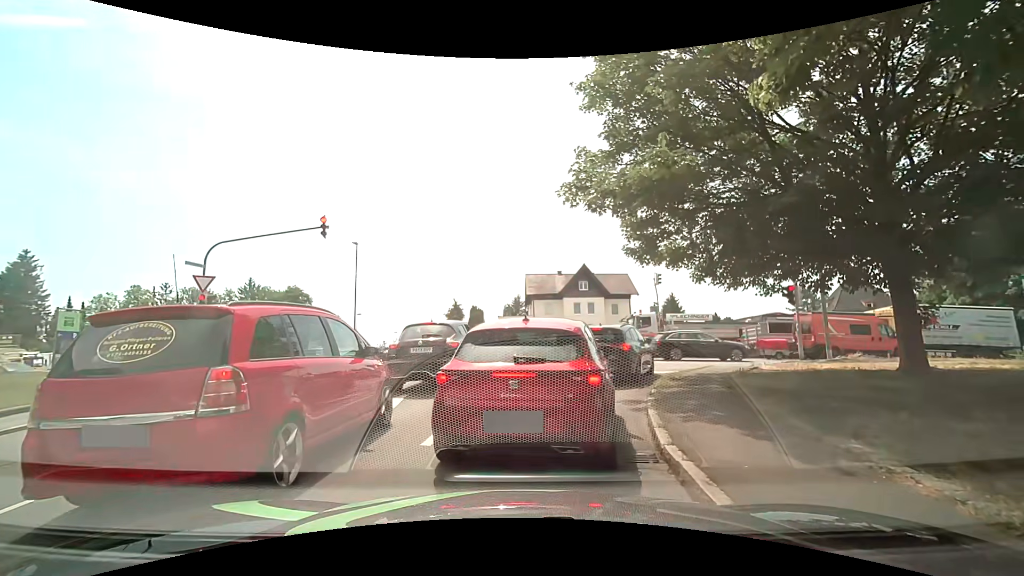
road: residential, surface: asphalt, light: Day
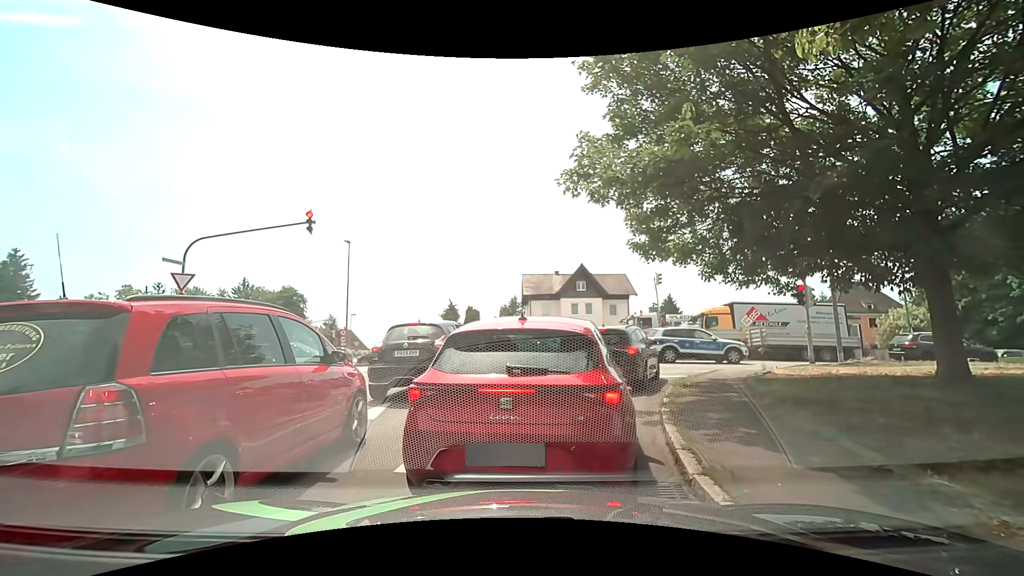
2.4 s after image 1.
(0.0, +1.1) m; 0°
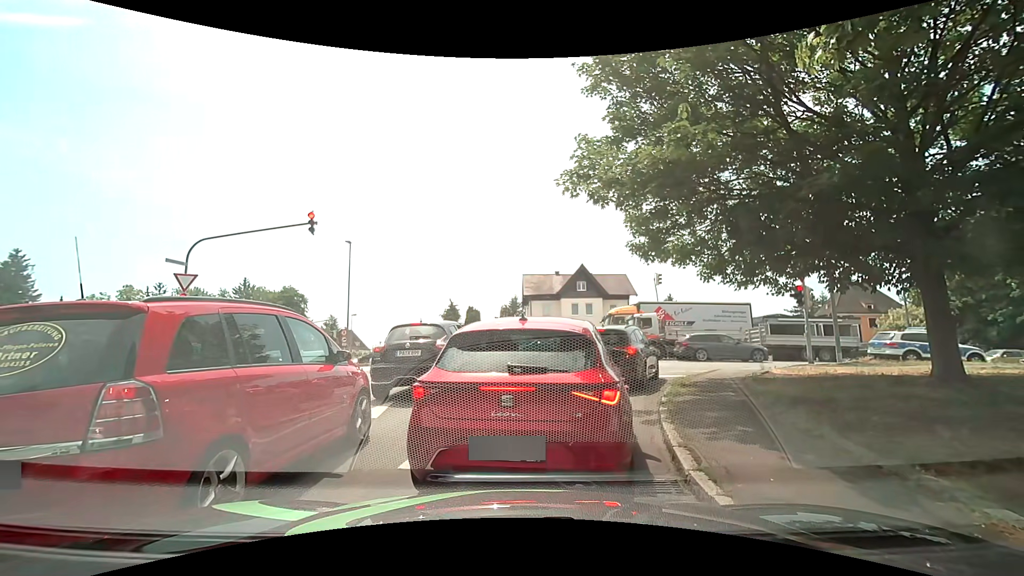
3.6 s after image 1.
(0.0, +0.1) m; 0°
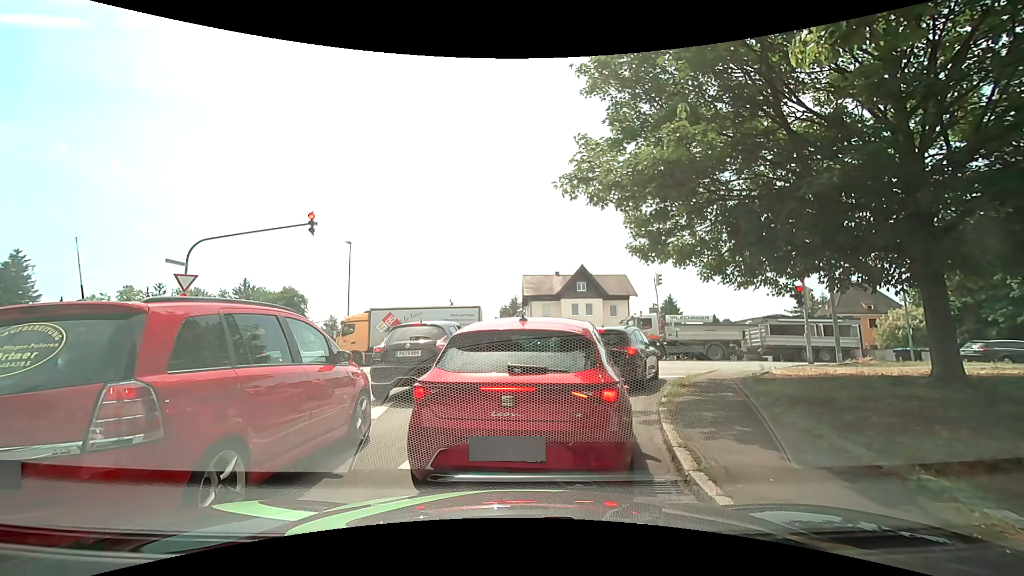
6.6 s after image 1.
(0.0, +0.1) m; 0°
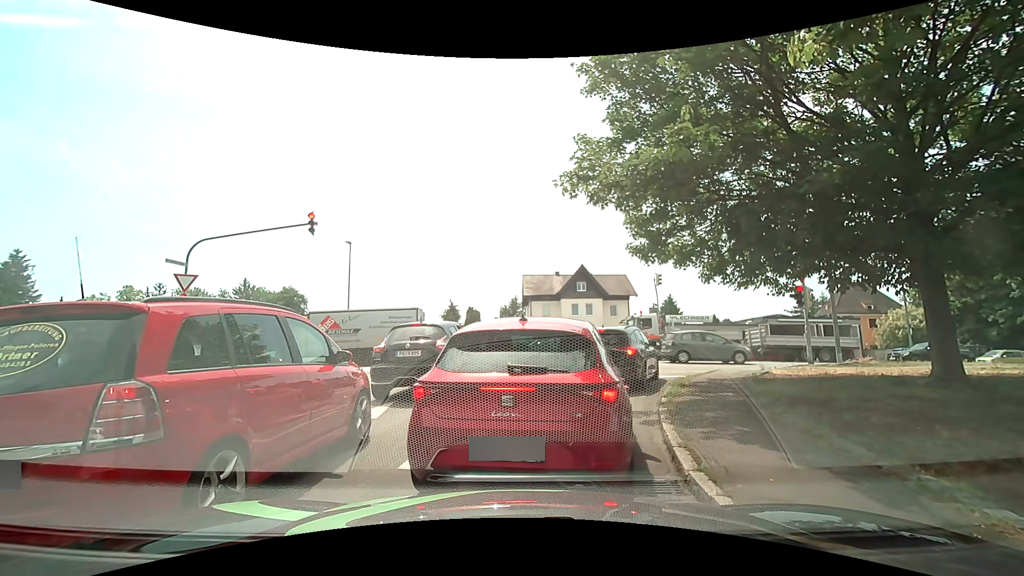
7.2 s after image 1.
(0.0, 0.0) m; 0°
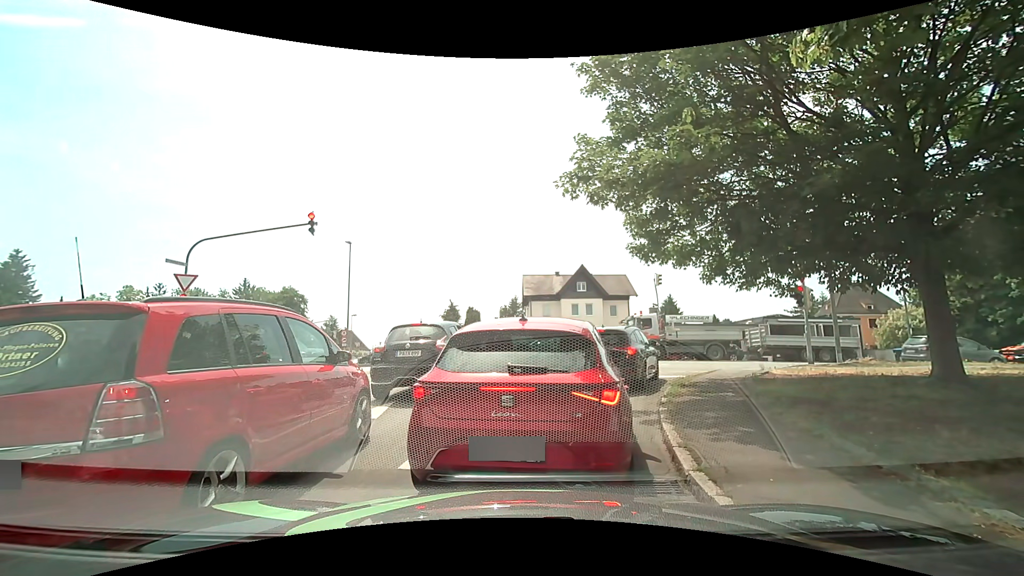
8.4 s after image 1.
(0.0, 0.0) m; 0°
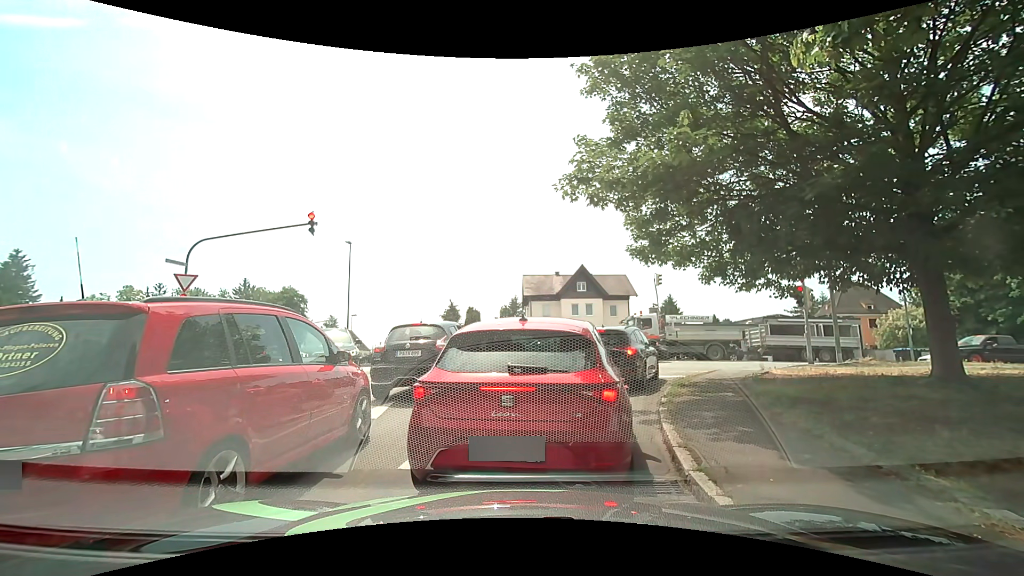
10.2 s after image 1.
(0.0, 0.0) m; 0°
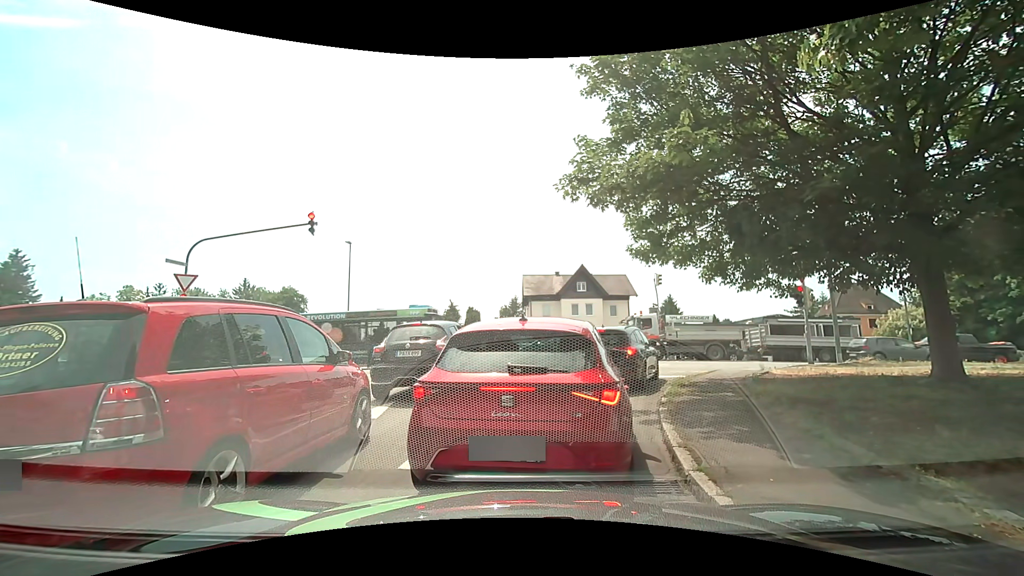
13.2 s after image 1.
(0.0, 0.0) m; 0°
